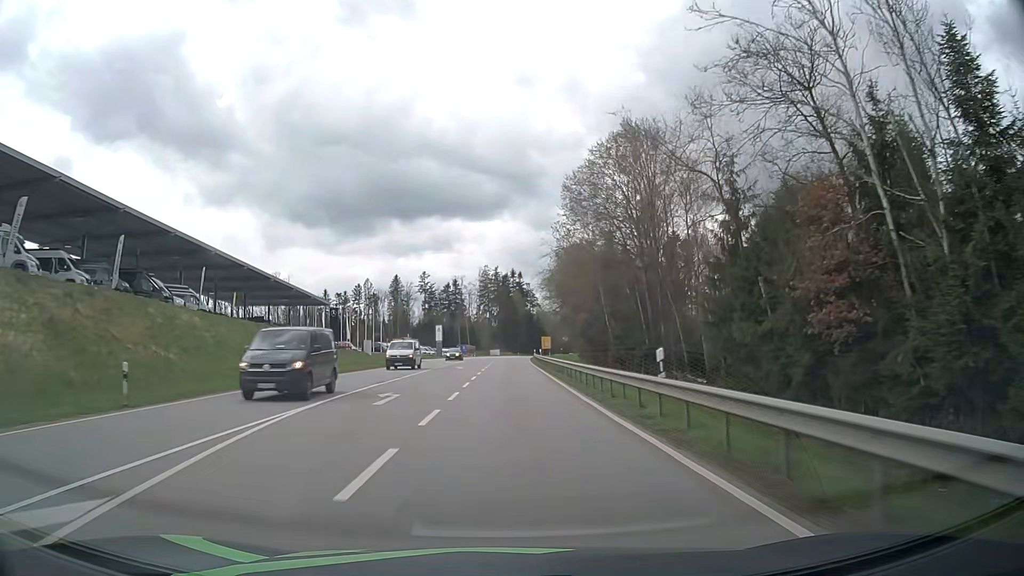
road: secondary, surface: asphalt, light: Day
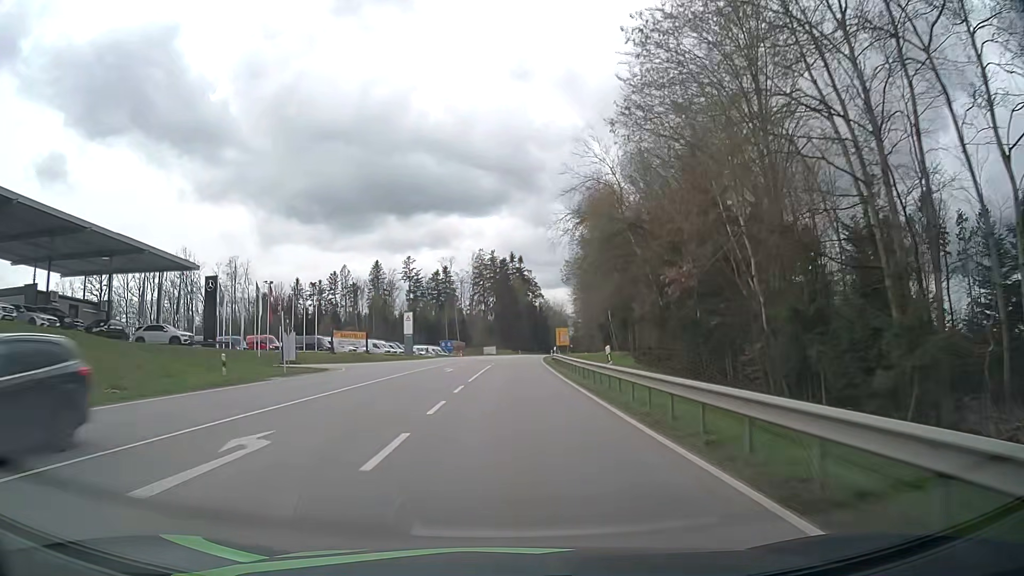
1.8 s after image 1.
(0.0, +41.1) m; 0°
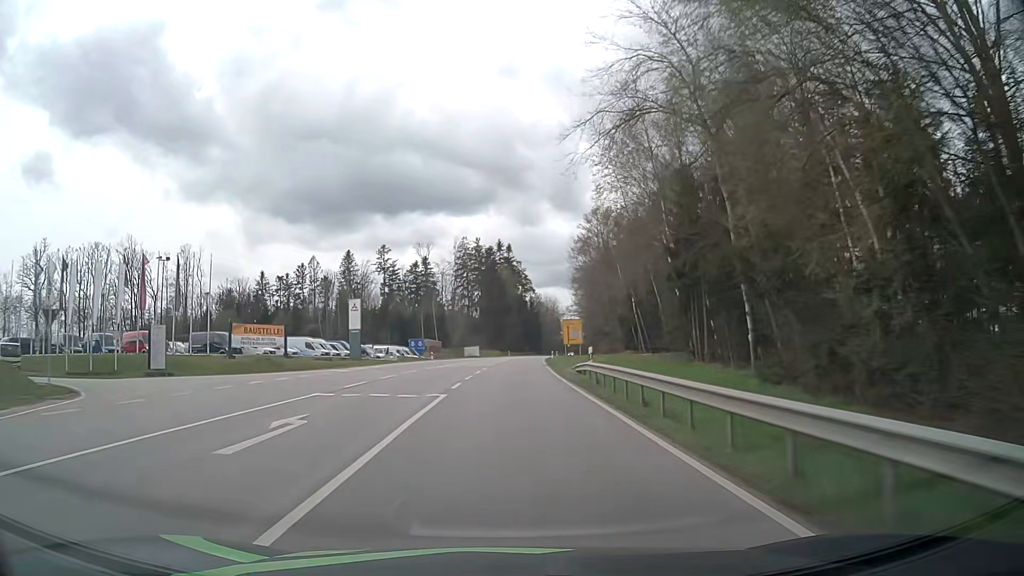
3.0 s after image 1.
(+0.2, +27.6) m; +1°
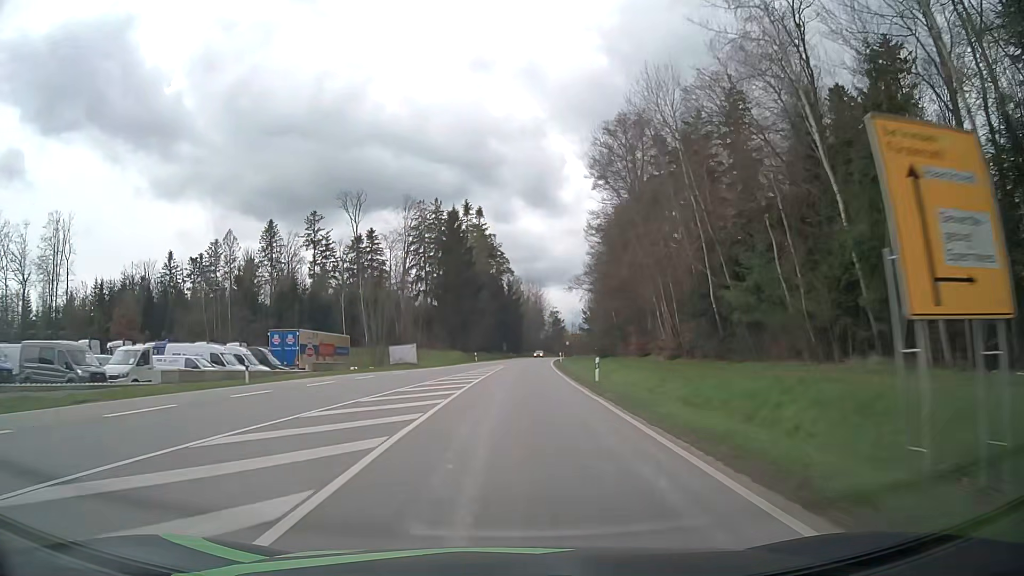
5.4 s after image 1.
(+1.0, +55.8) m; +2°
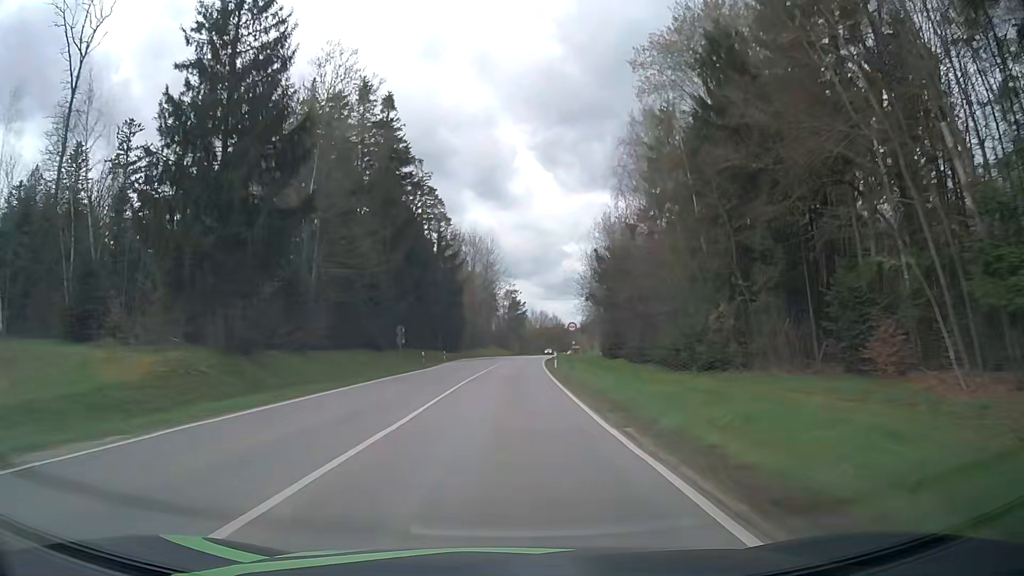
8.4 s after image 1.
(+2.8, +71.0) m; +4°
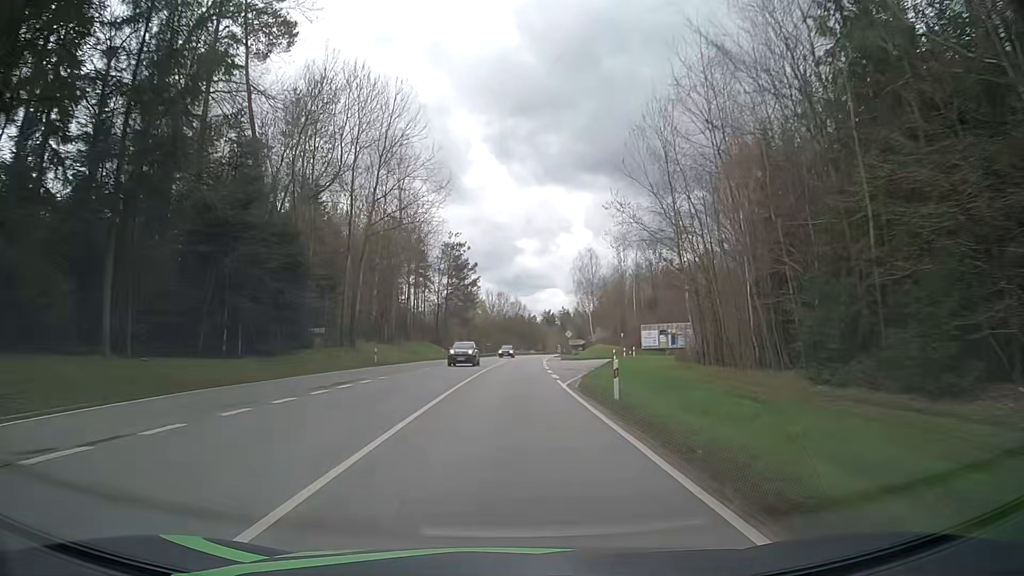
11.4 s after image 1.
(+2.0, +73.0) m; +4°
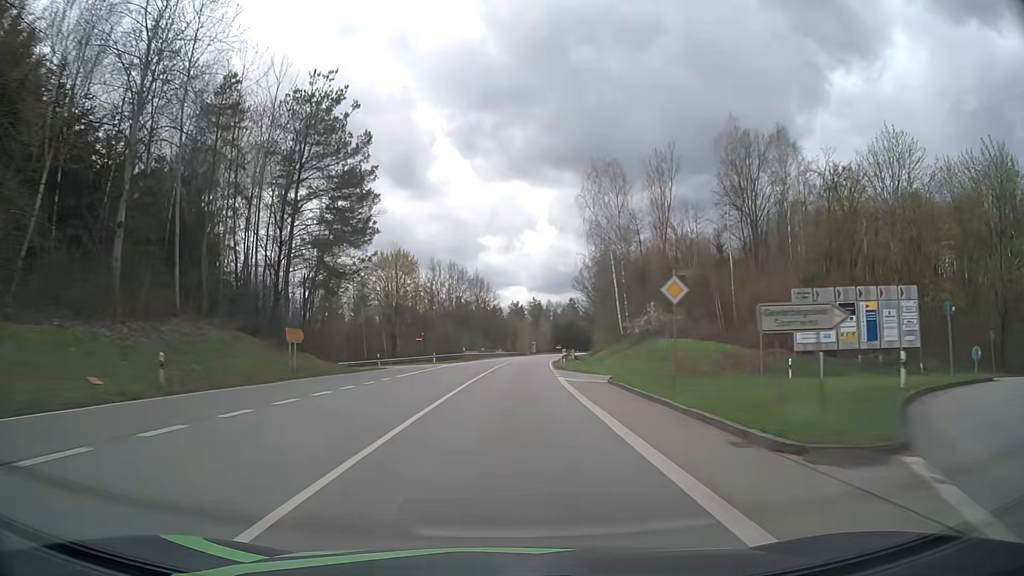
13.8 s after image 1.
(+1.9, +59.9) m; +3°
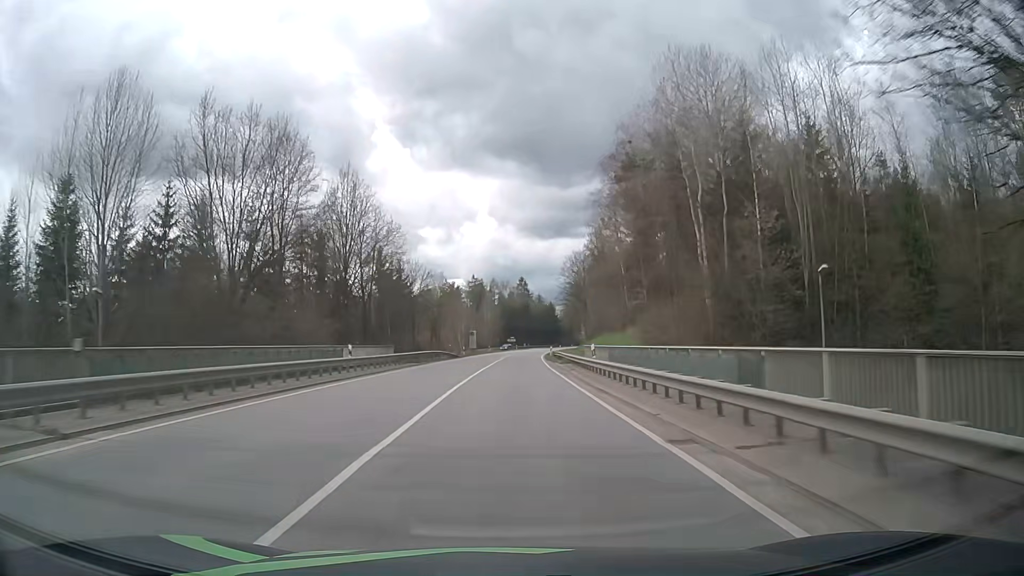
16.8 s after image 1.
(+3.0, +76.9) m; +5°
(0, +10) (0, +20) (+1, +30) (+1, +40) (+1, +50) (+2, +60) (+2, +70) (+3, +80) (+4, +90) (+5, +100) m
